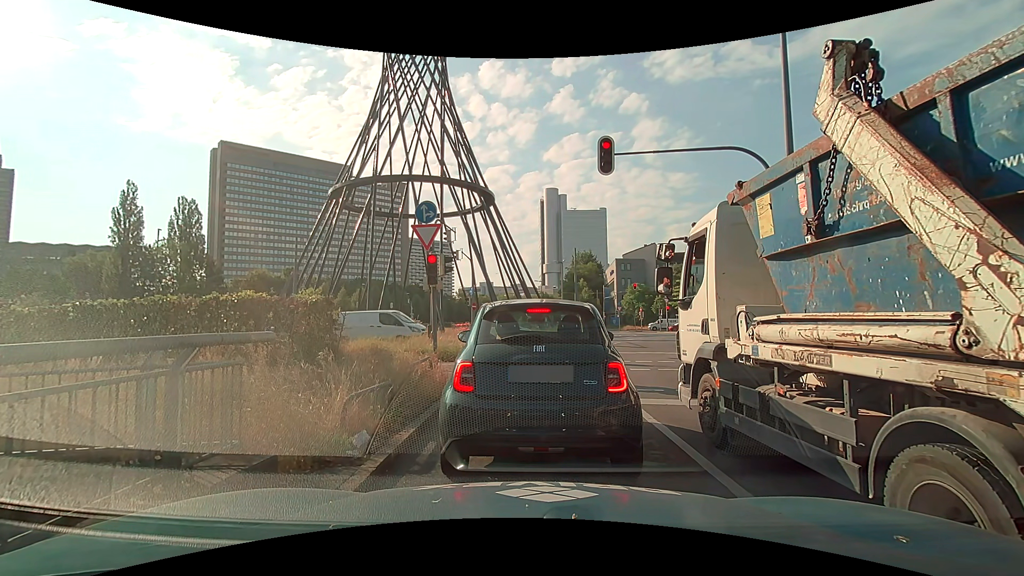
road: trunk_link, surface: asphalt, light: Day
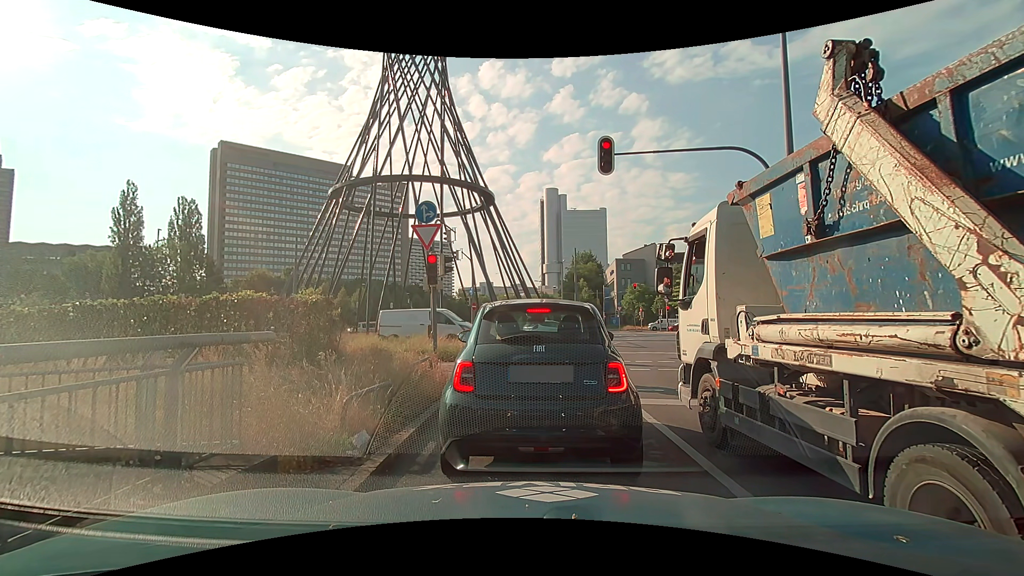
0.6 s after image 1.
(0.0, 0.0) m; 0°
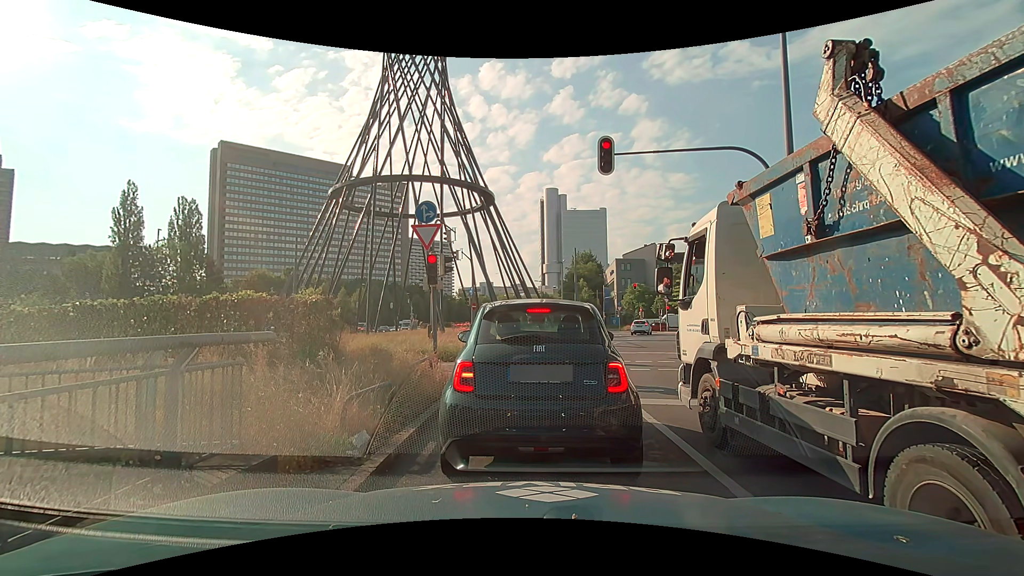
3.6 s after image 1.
(0.0, 0.0) m; 0°
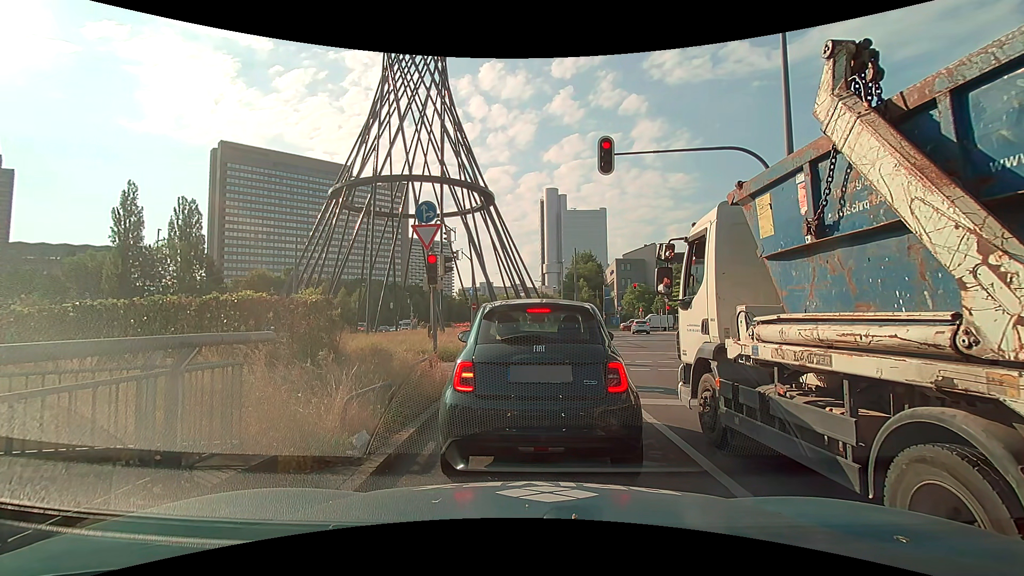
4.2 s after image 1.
(0.0, 0.0) m; 0°
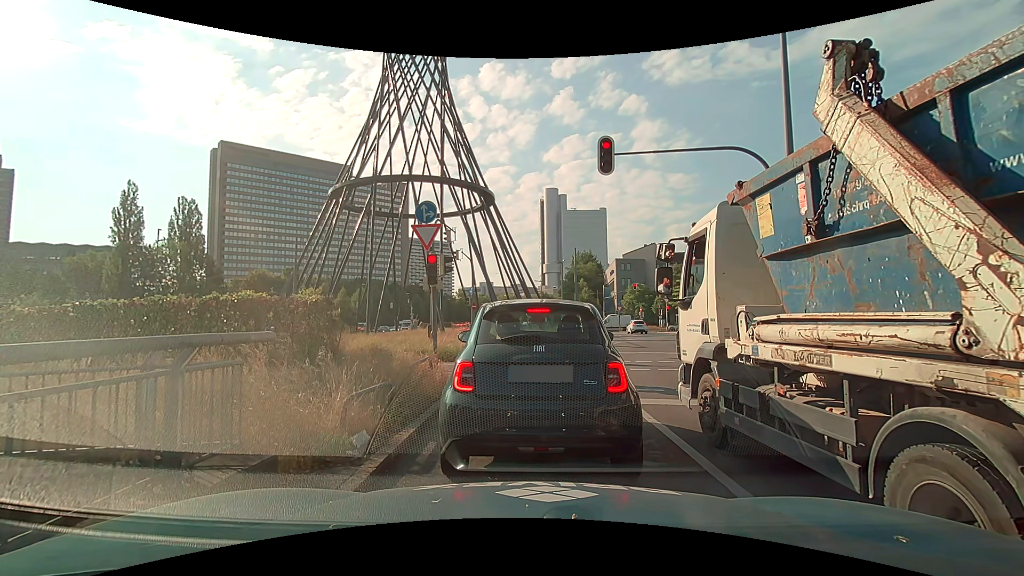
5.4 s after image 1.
(0.0, 0.0) m; 0°
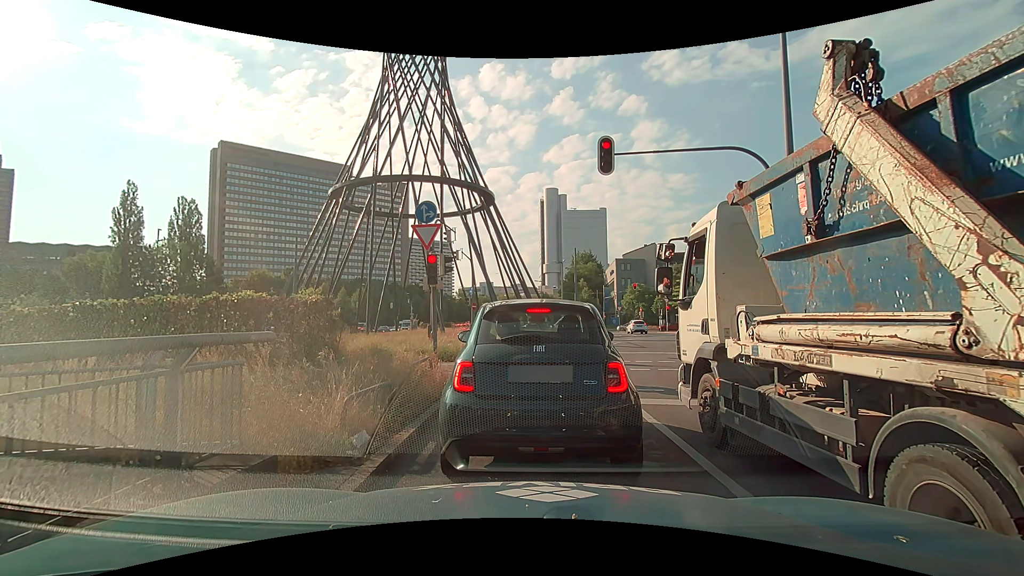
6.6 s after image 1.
(0.0, 0.0) m; 0°
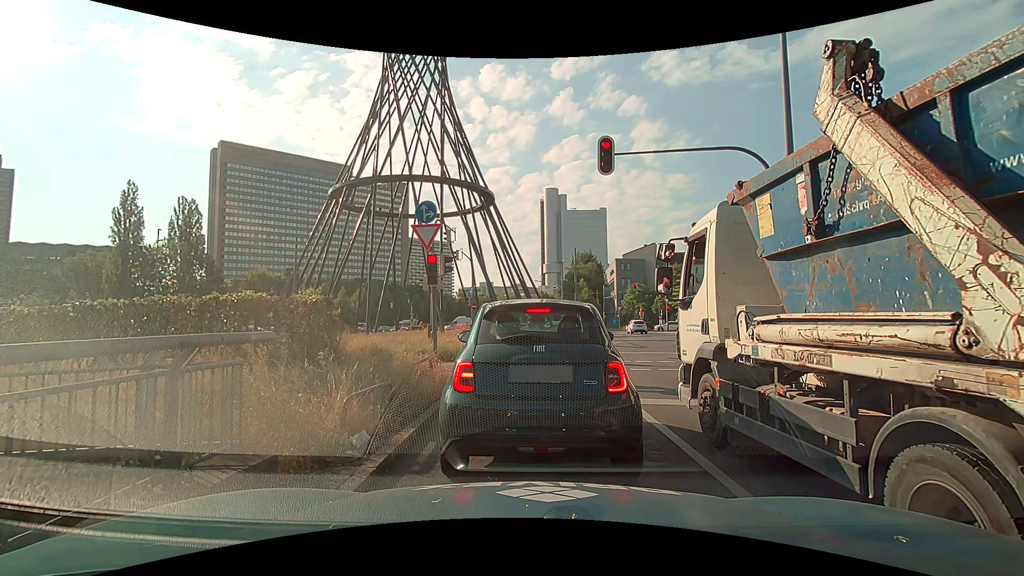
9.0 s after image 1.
(0.0, 0.0) m; 0°
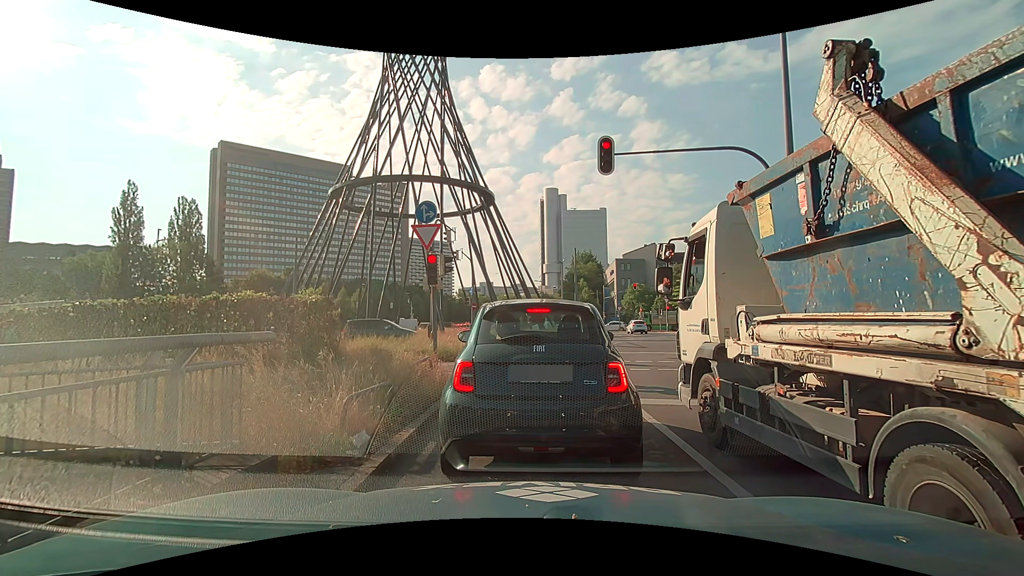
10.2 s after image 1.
(0.0, 0.0) m; 0°
(0, +10) (0, +20) (+2, +30) (+6, +39) (+10, +48) (+11, +58) (+9, +68) (+6, +78) (0, +86) (-9, +90) m
